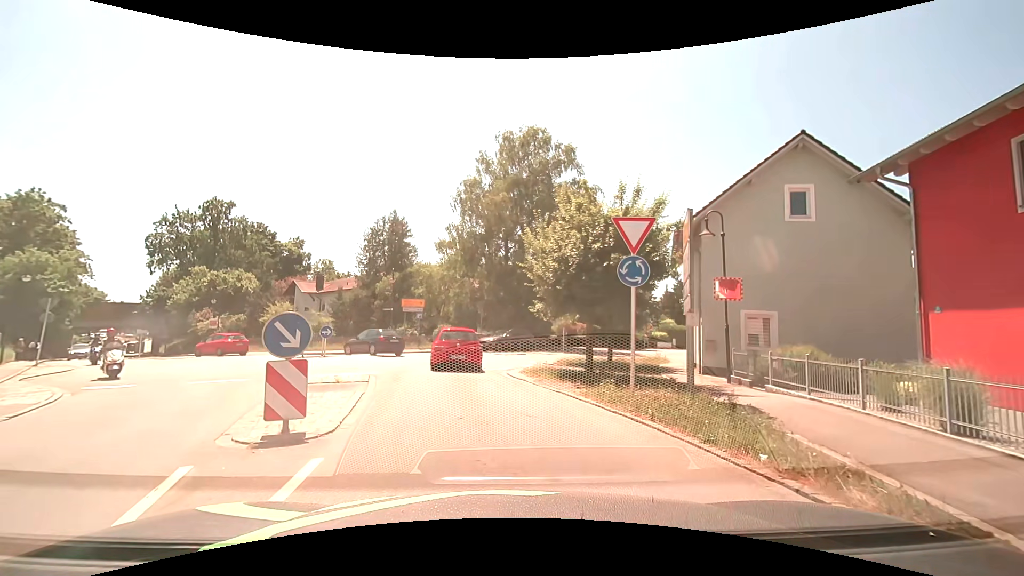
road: secondary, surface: asphalt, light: Day
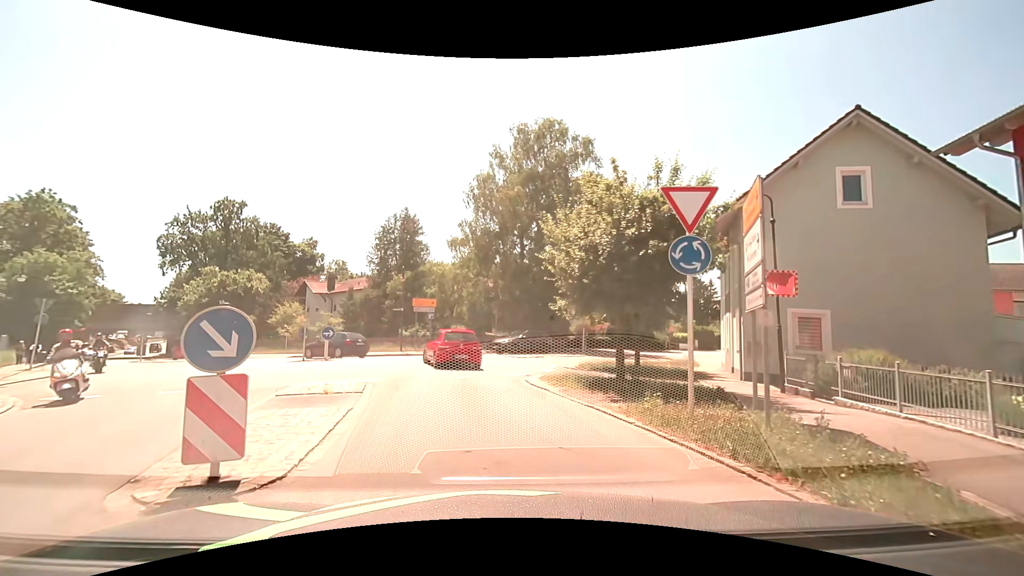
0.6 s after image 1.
(0.0, +2.1) m; -4°
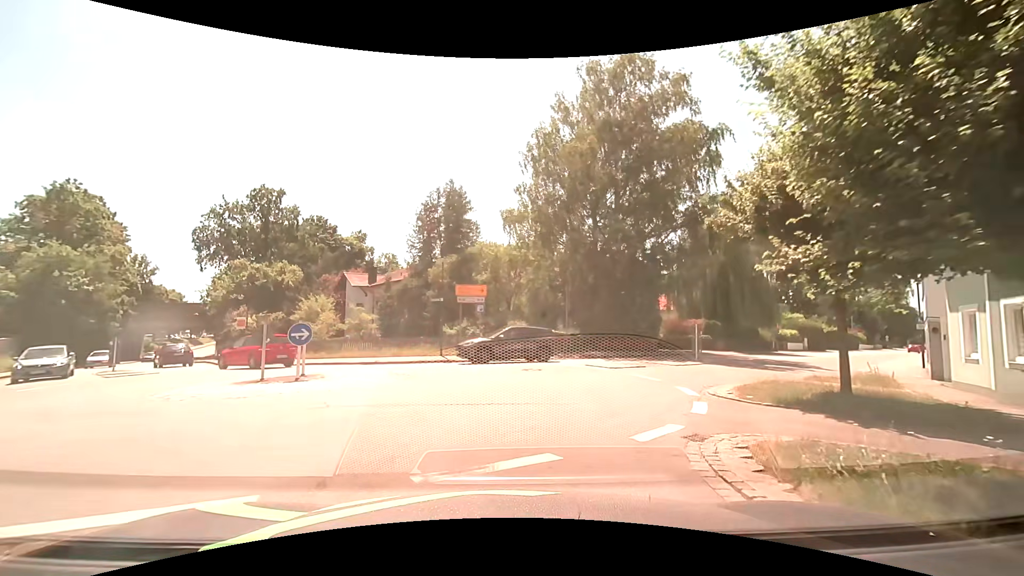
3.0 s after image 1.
(-0.5, +9.7) m; -5°
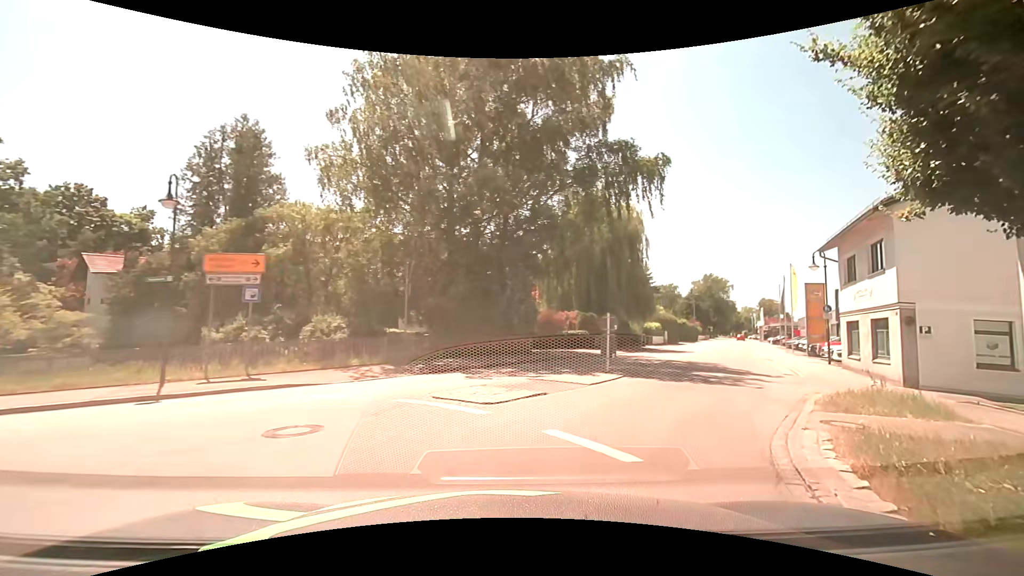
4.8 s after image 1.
(+0.9, +10.3) m; +16°
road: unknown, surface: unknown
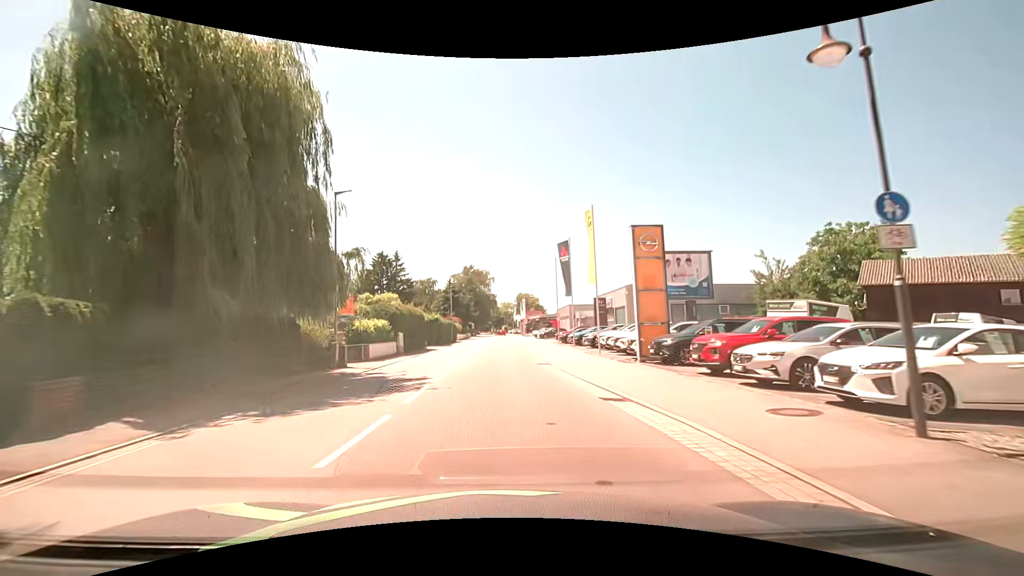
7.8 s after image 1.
(+8.4, +22.5) m; +26°
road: secondary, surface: asphalt
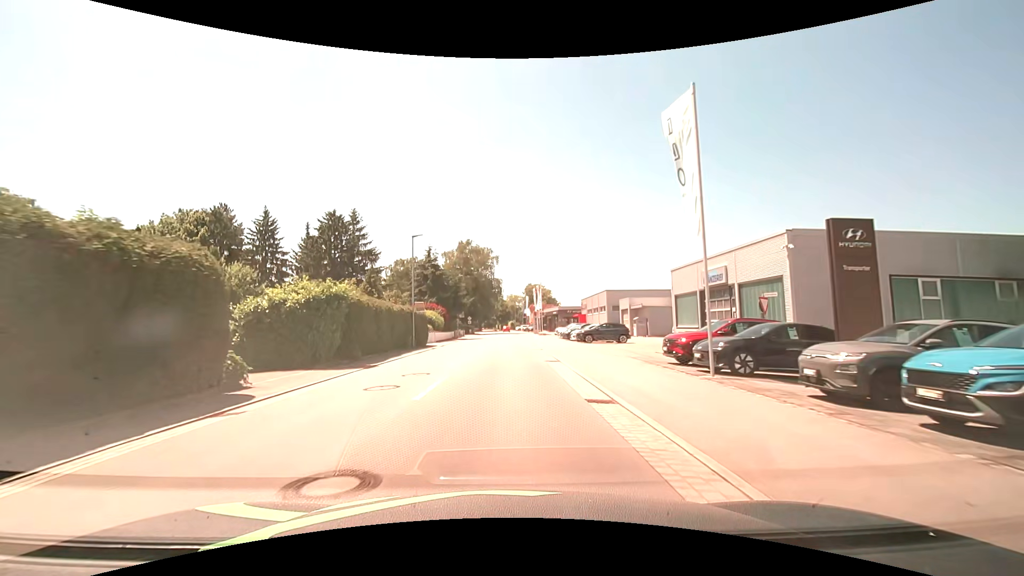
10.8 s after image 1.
(-0.4, +32.5) m; -1°
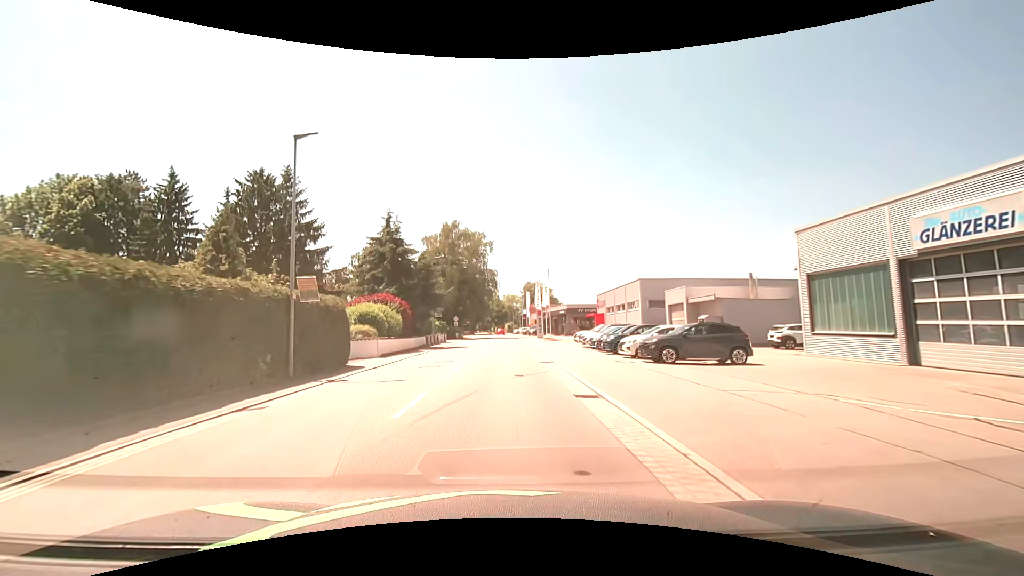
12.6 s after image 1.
(+0.1, +19.7) m; +1°
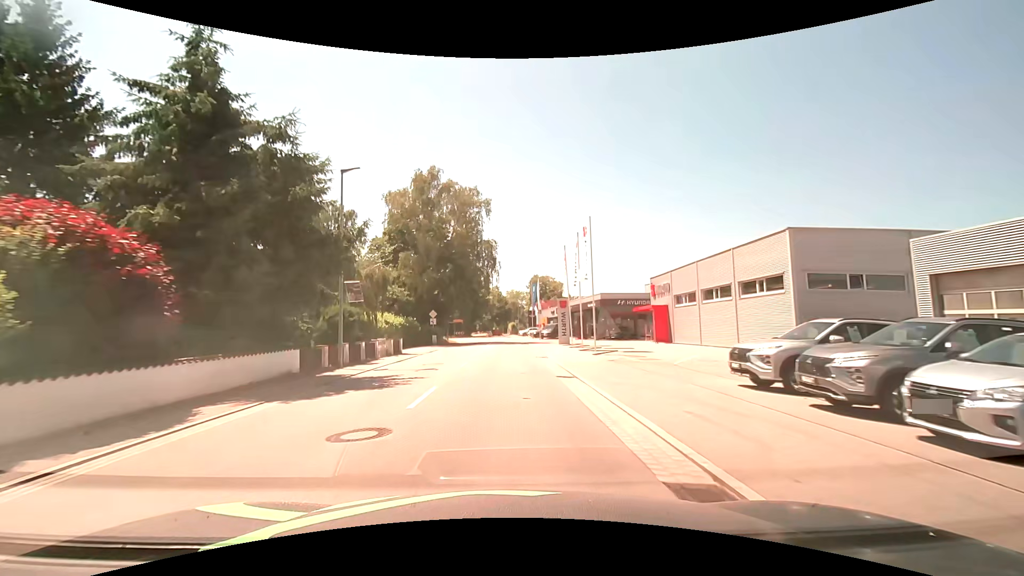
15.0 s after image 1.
(-0.1, +26.7) m; 0°
(0, +10) (0, +20) (0, +30) (0, +40) (0, +50) (0, +60) (-1, +70) (-1, +80) (-1, +90) (-1, +100) m
